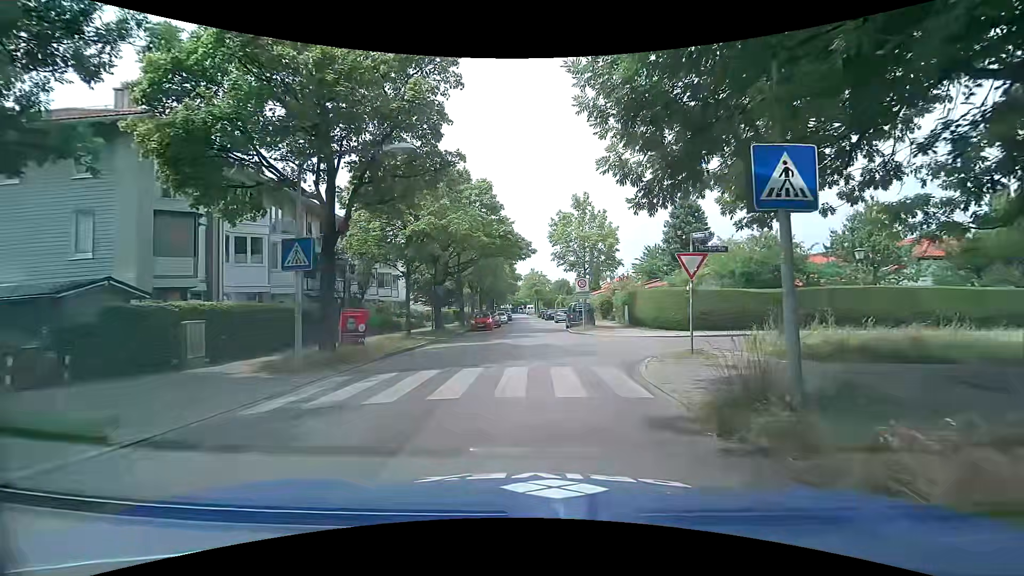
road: tertiary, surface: asphalt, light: Day
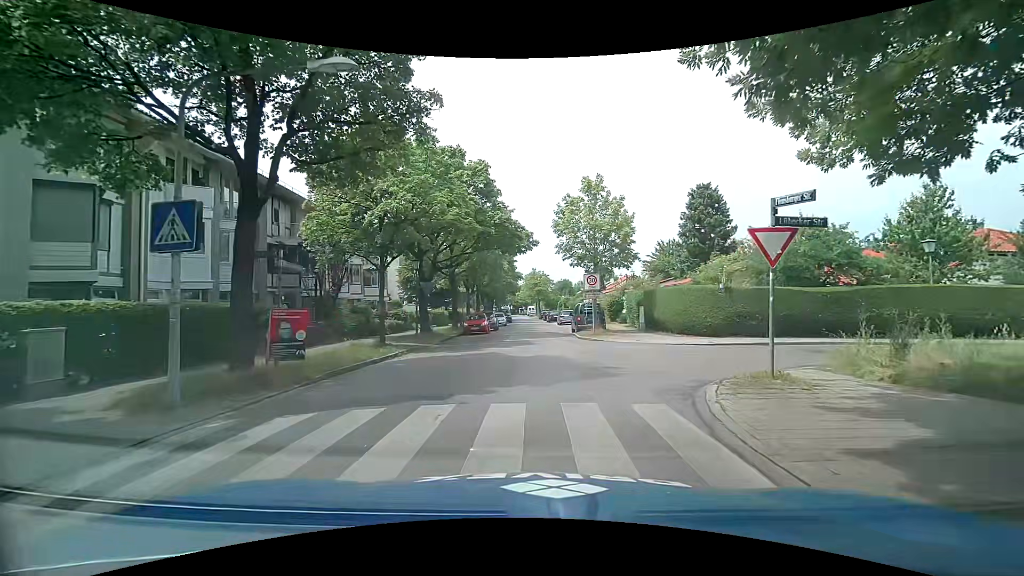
(0.0, +4.4) m; 0°
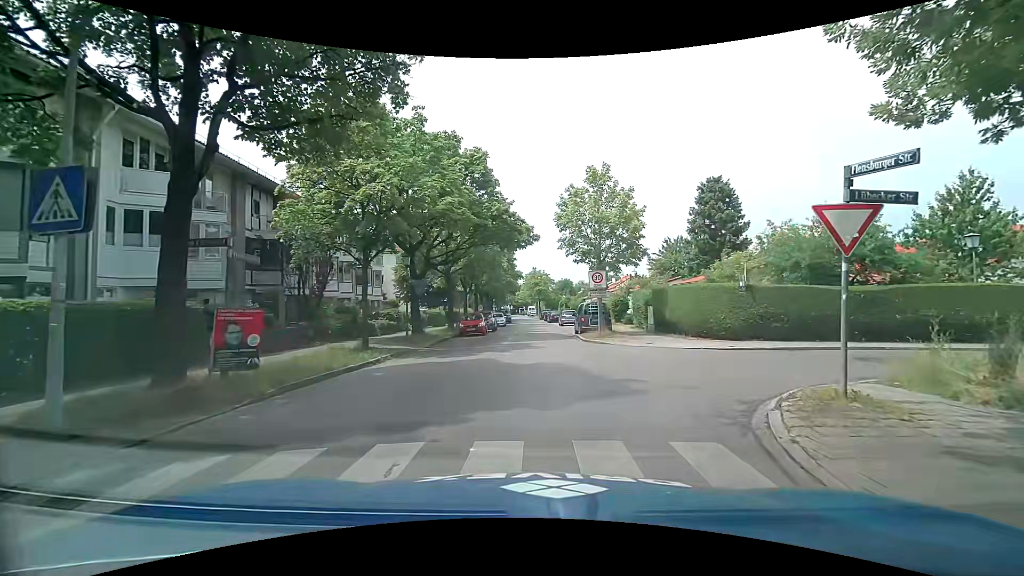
(0.0, +2.1) m; 0°
